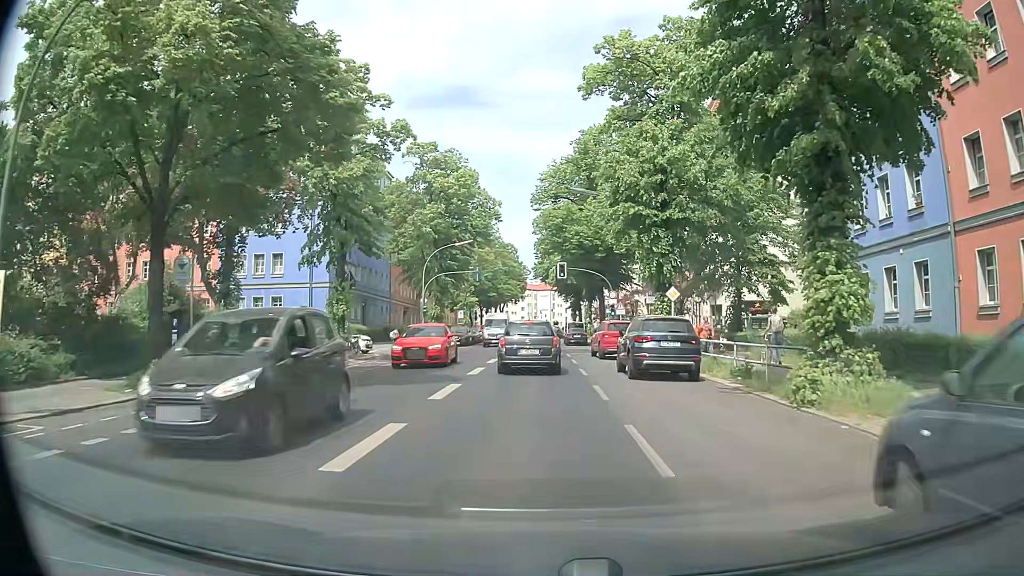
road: secondary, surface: asphalt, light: Day
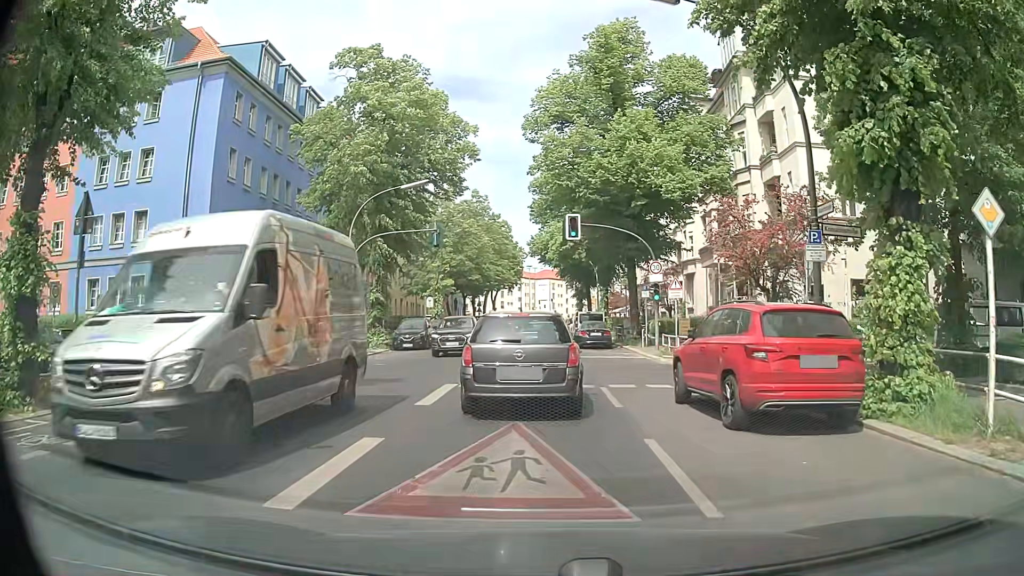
(-0.1, +18.7) m; +1°
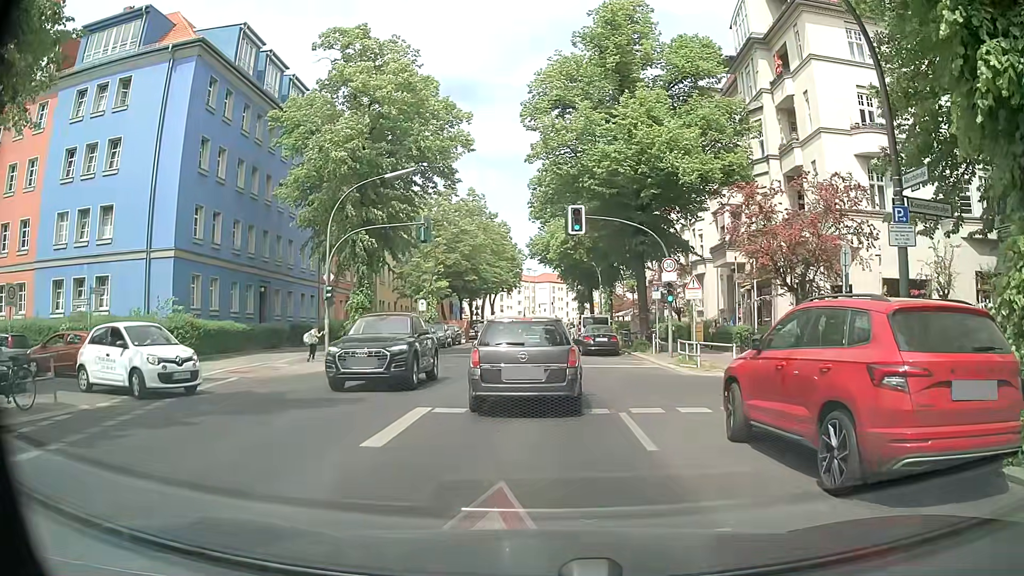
(-0.1, +3.1) m; -1°
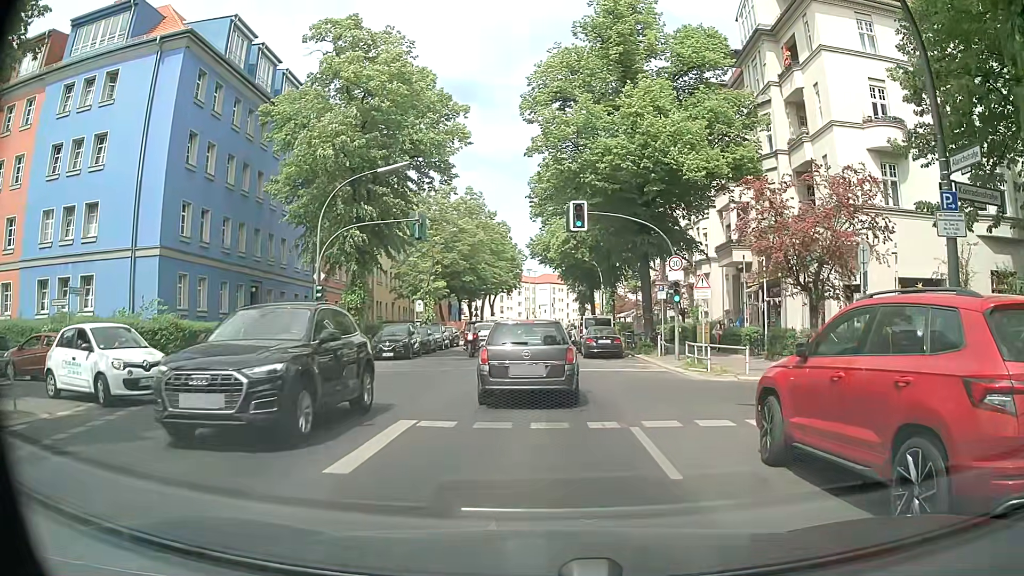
(0.0, +1.3) m; -2°
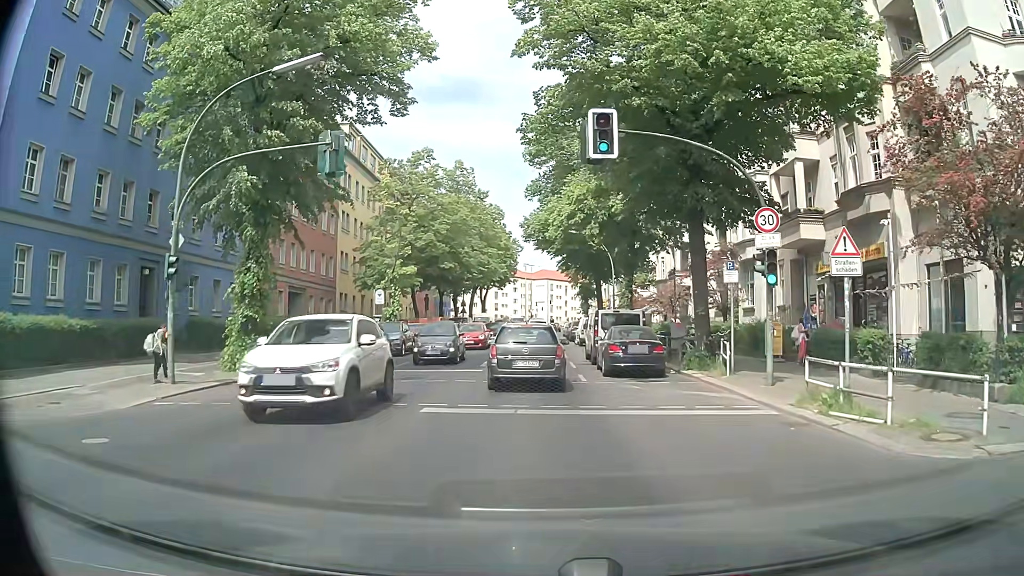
(+0.3, +11.6) m; +2°
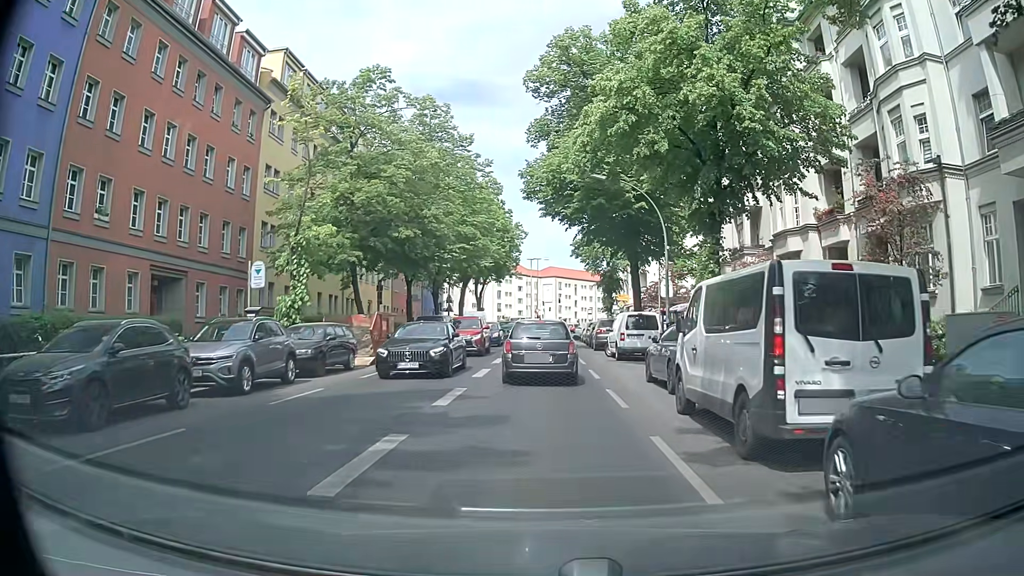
(0.0, +17.7) m; +1°
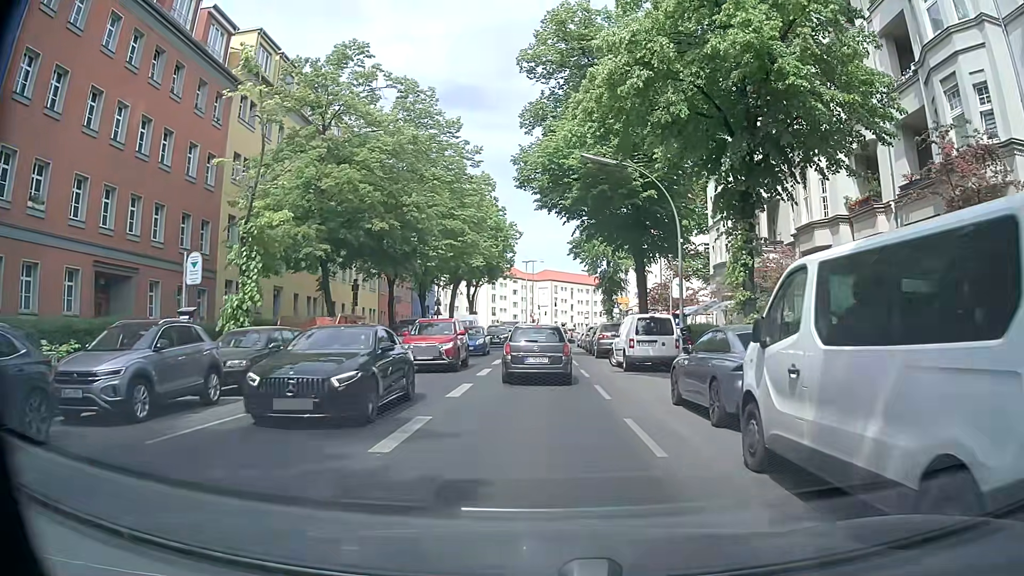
(-0.1, +3.9) m; +1°
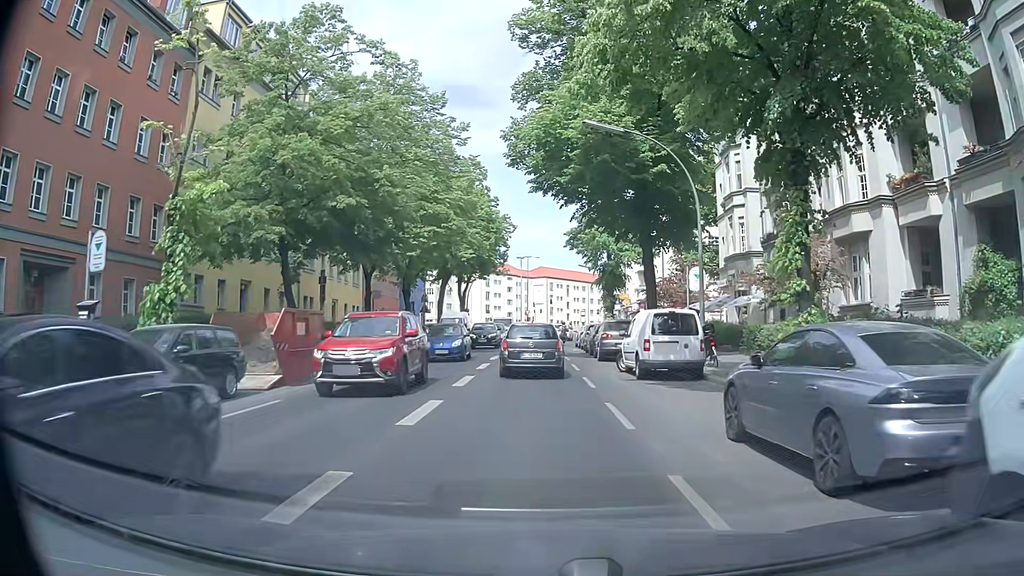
(0.0, +4.2) m; -2°
(0, +10) (0, +20) (+1, +30) (+1, +40) (+1, +50) (+2, +60) (+3, +70) (+4, +80) (+4, +90) (+5, +100) m
